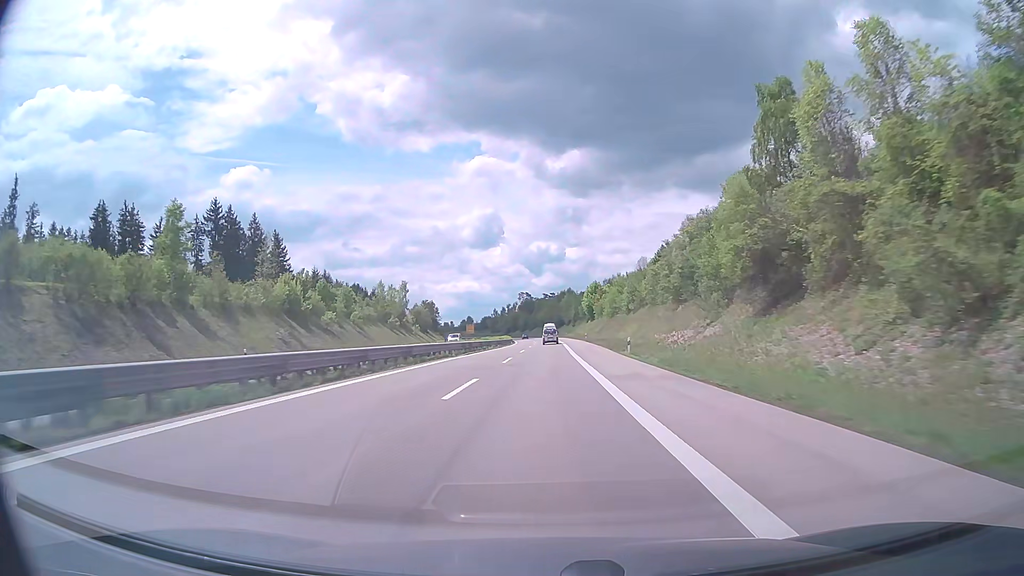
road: trunk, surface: asphalt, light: Day
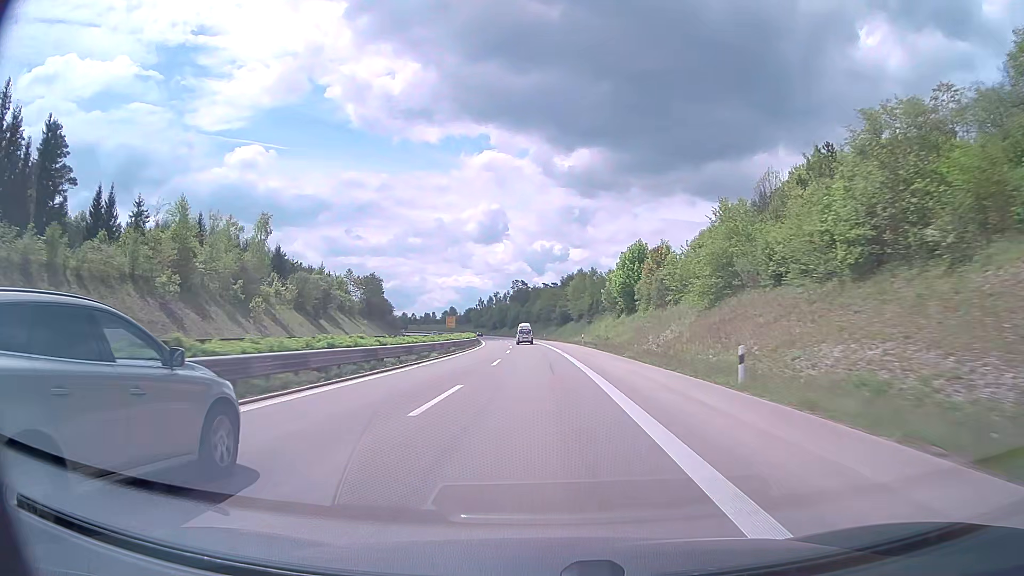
(+0.8, +74.6) m; 0°
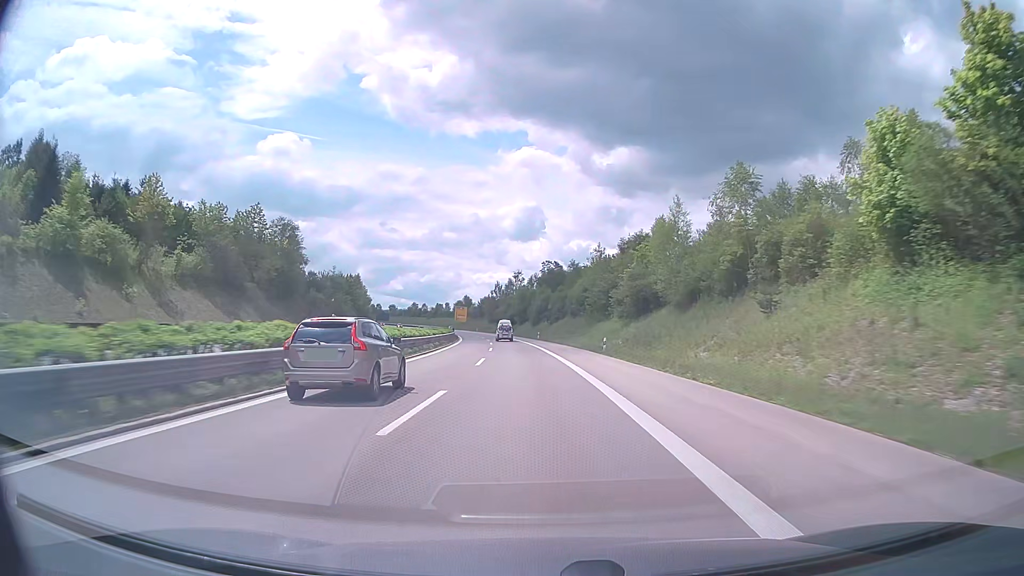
(-1.5, +74.4) m; -3°
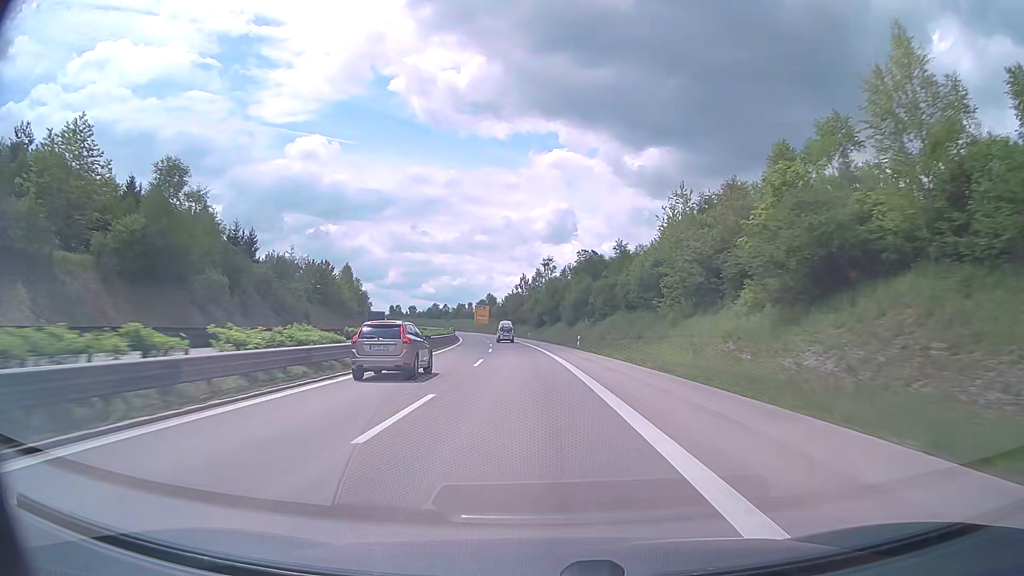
(-0.8, +36.6) m; -3°
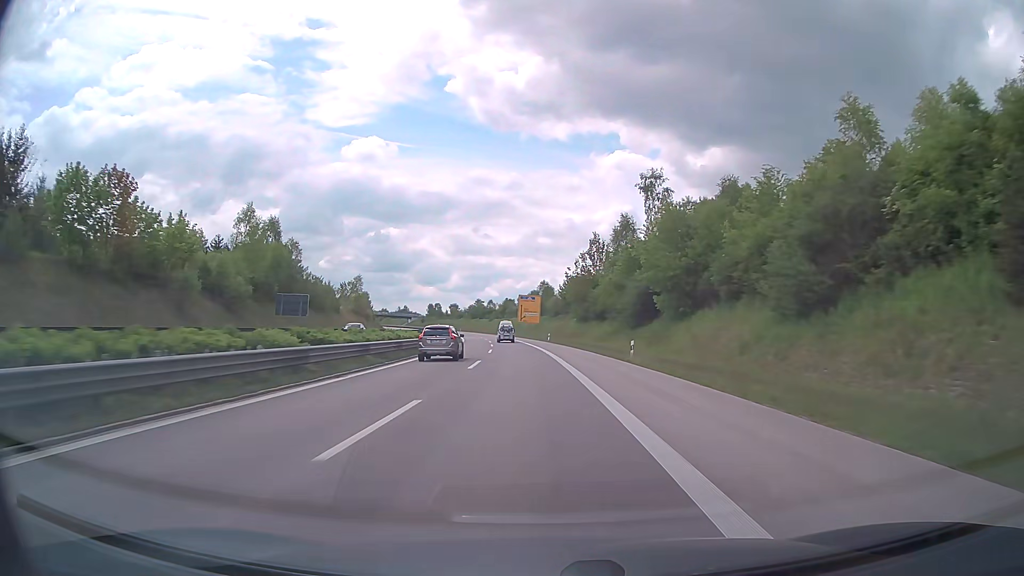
(-3.4, +72.6) m; -5°
